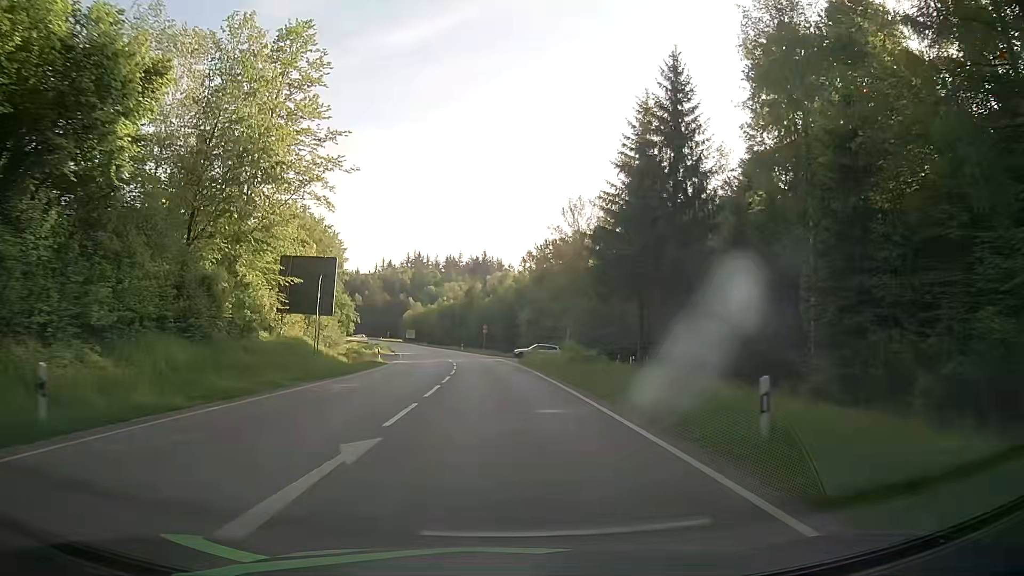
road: secondary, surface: asphalt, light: Day
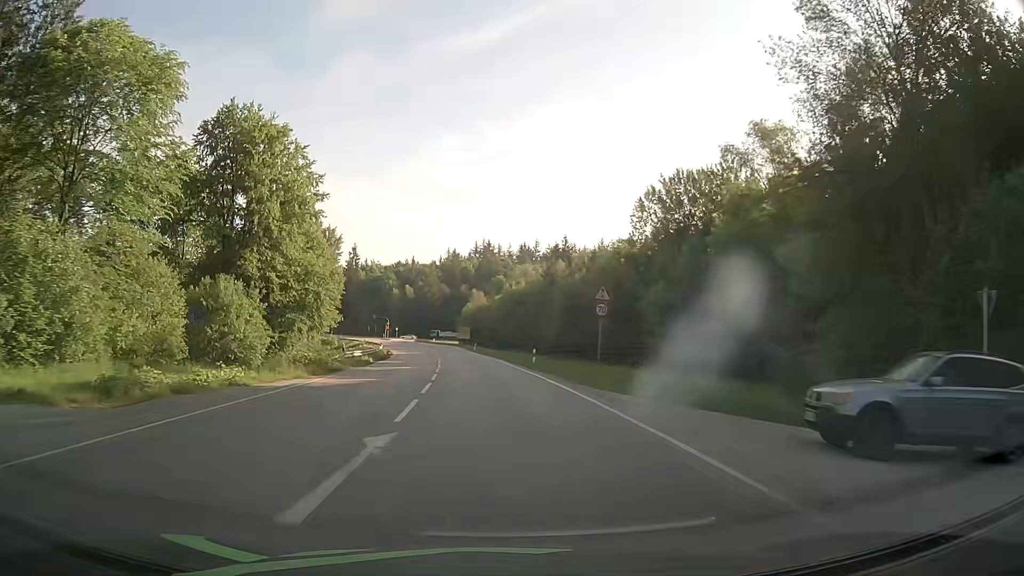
(-3.3, +54.1) m; -7°
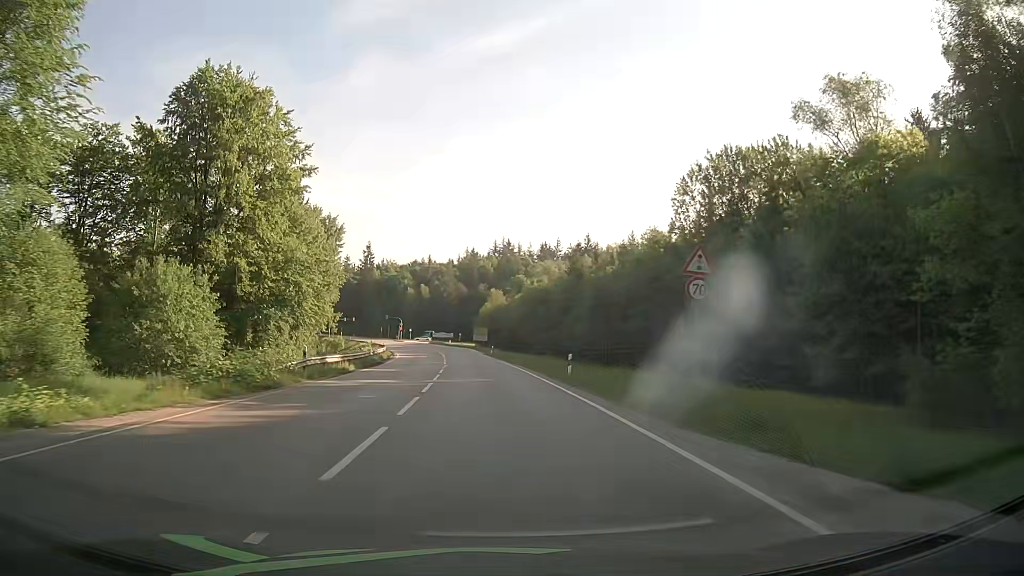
(-0.2, +10.8) m; -2°
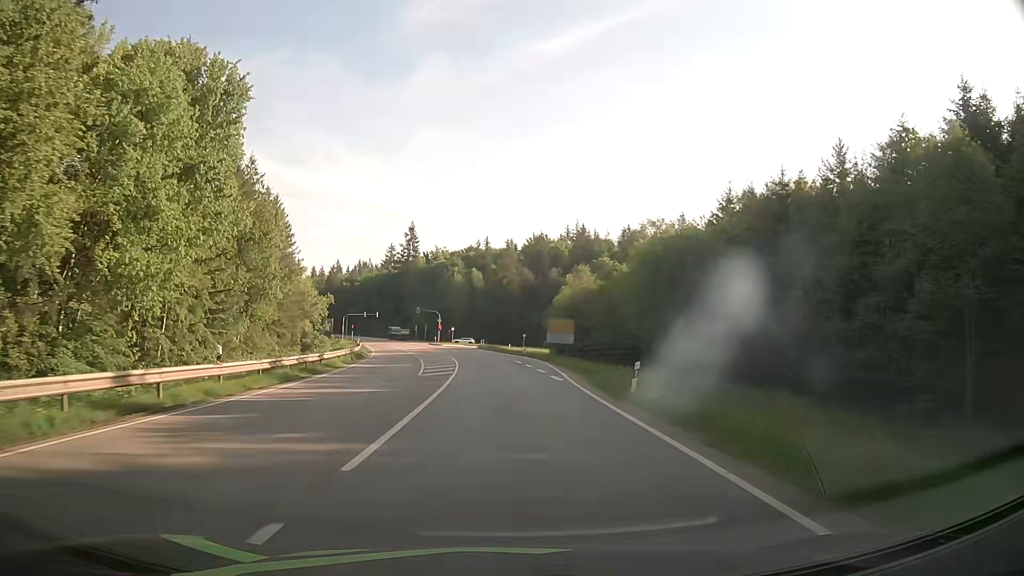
(-3.1, +53.7) m; -6°
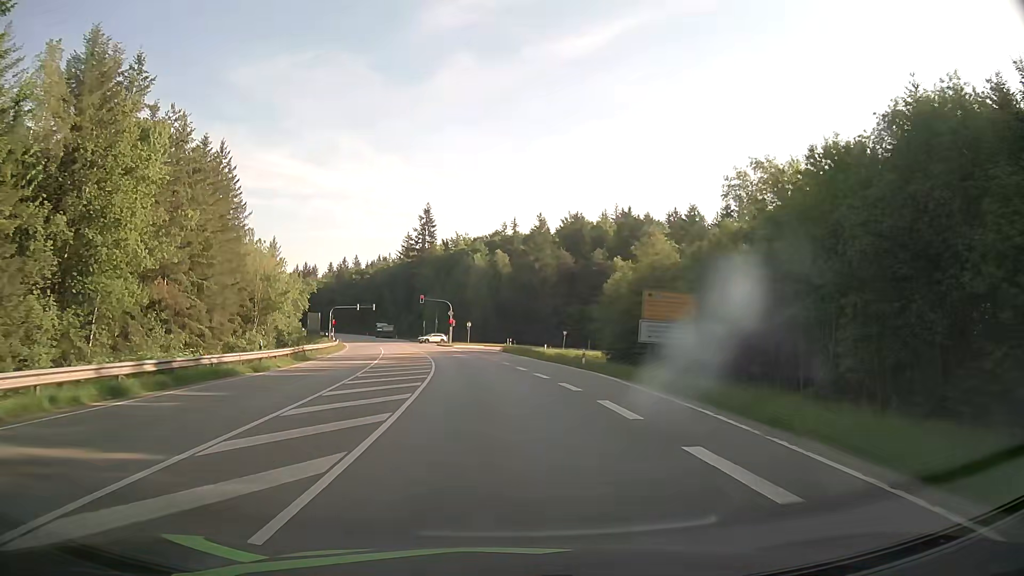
(-0.6, +31.1) m; -2°
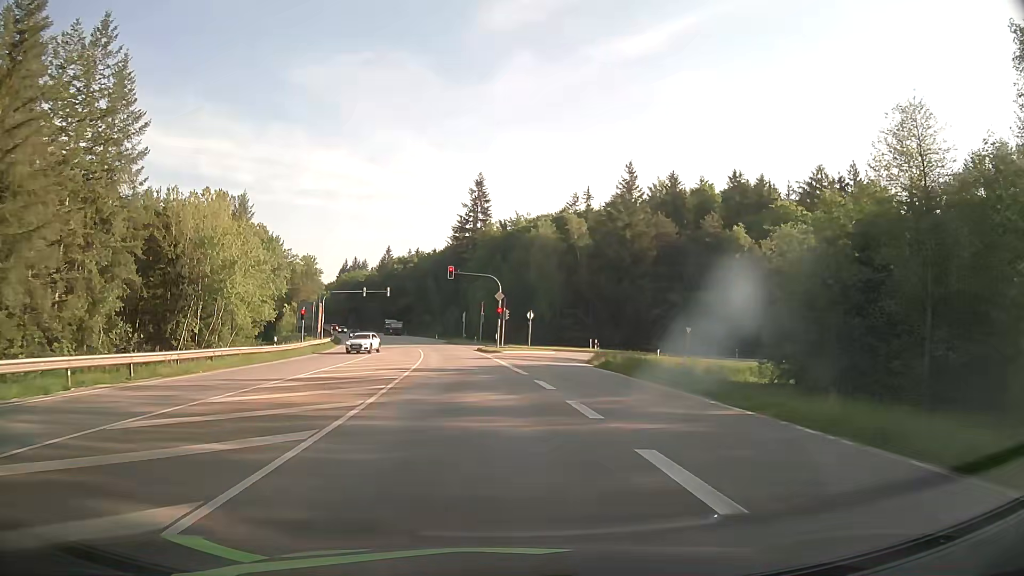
(-1.6, +36.0) m; -6°
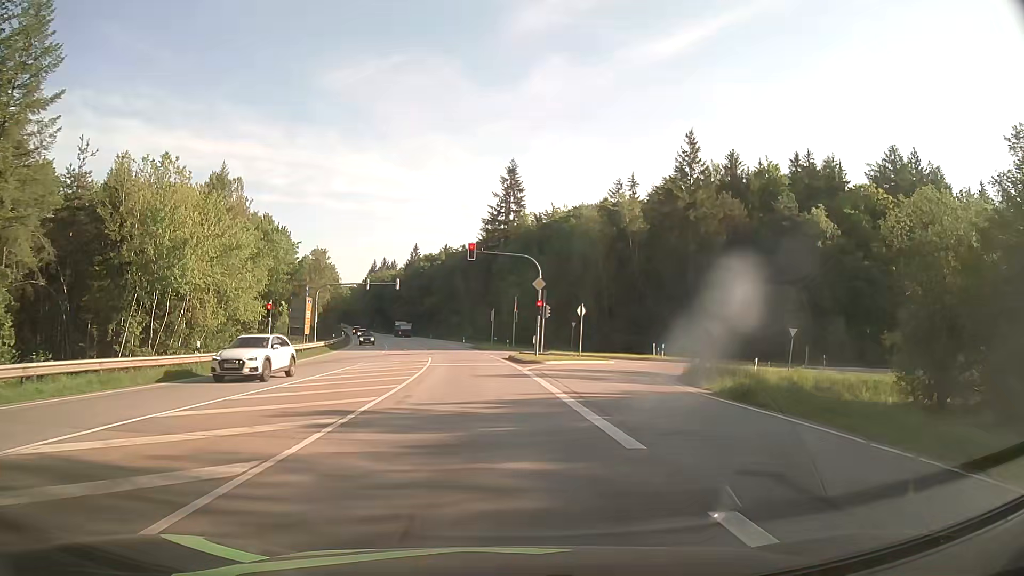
(-0.4, +14.7) m; -3°
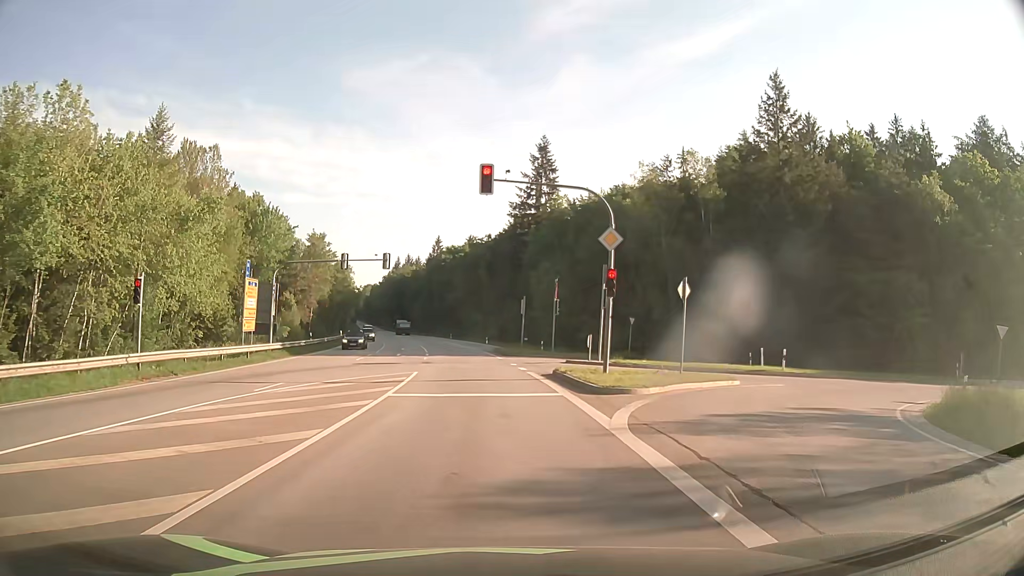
(-0.4, +17.3) m; -3°
(0, +10) (-1, +20) (-2, +30) (-3, +40) (-4, +50) (-5, +60) (-7, +70) (-9, +79) (-10, +89) (-12, +99) m
